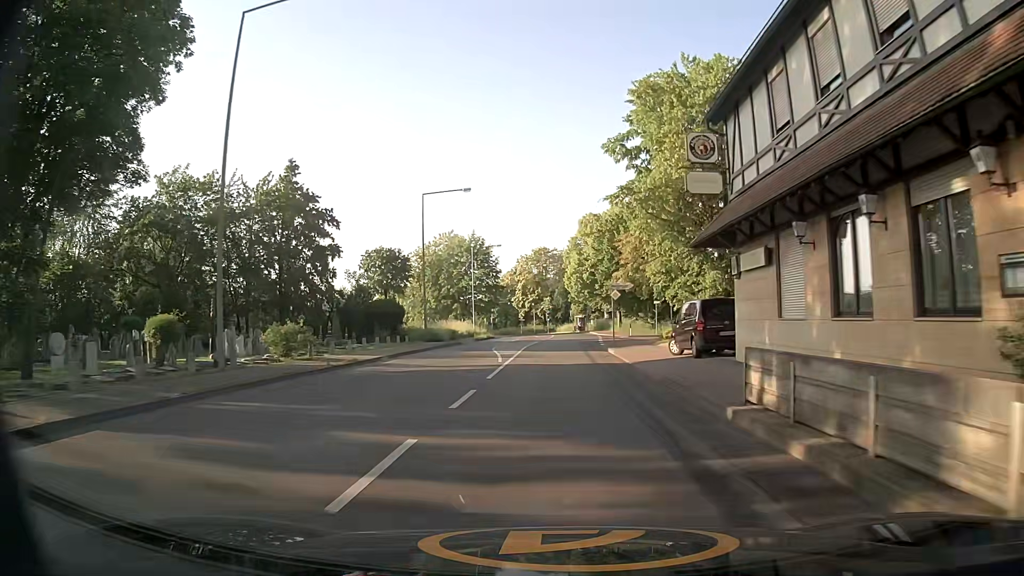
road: tertiary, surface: asphalt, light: Day
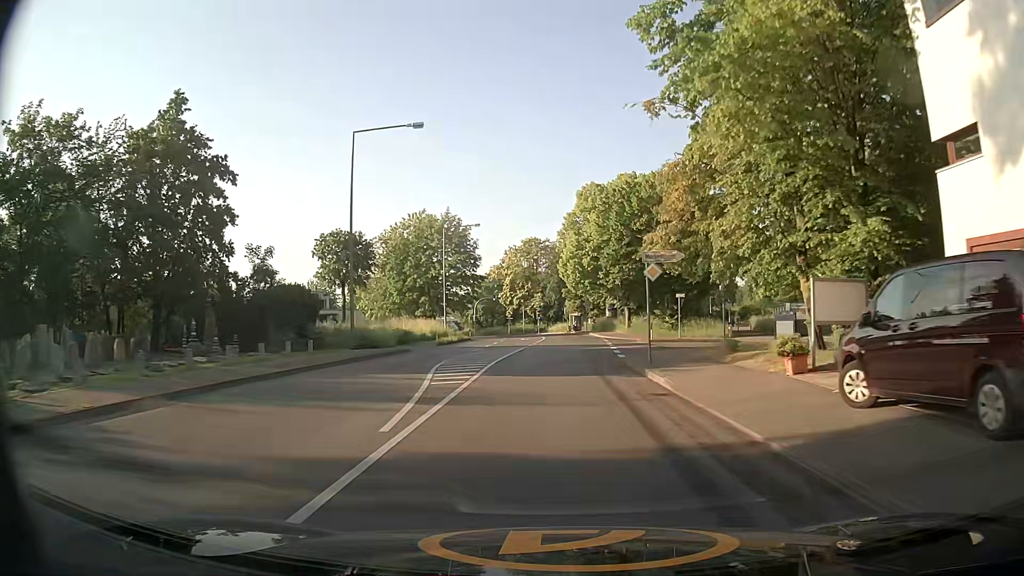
(+0.1, +15.6) m; +1°
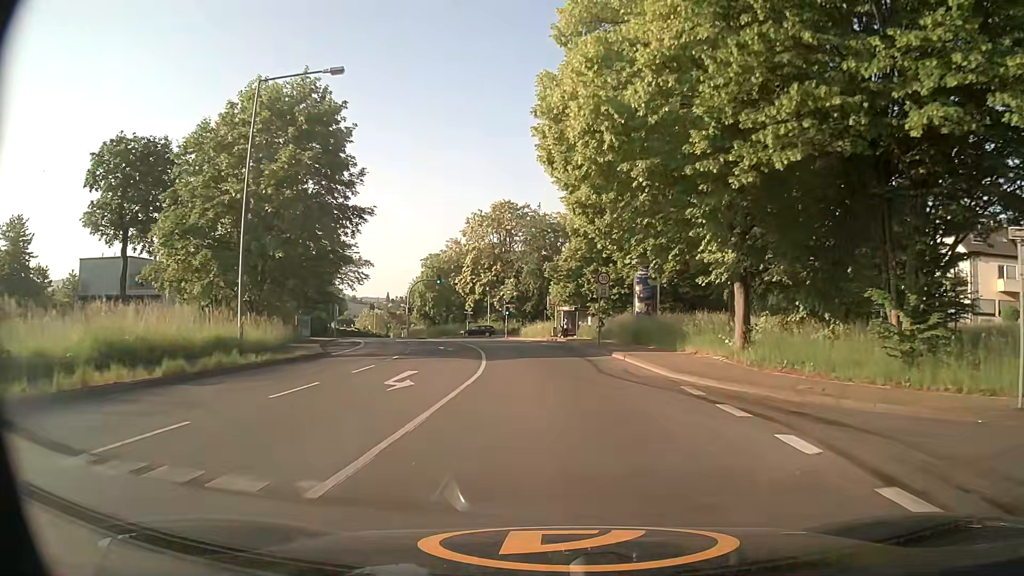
(+0.5, +39.4) m; +1°
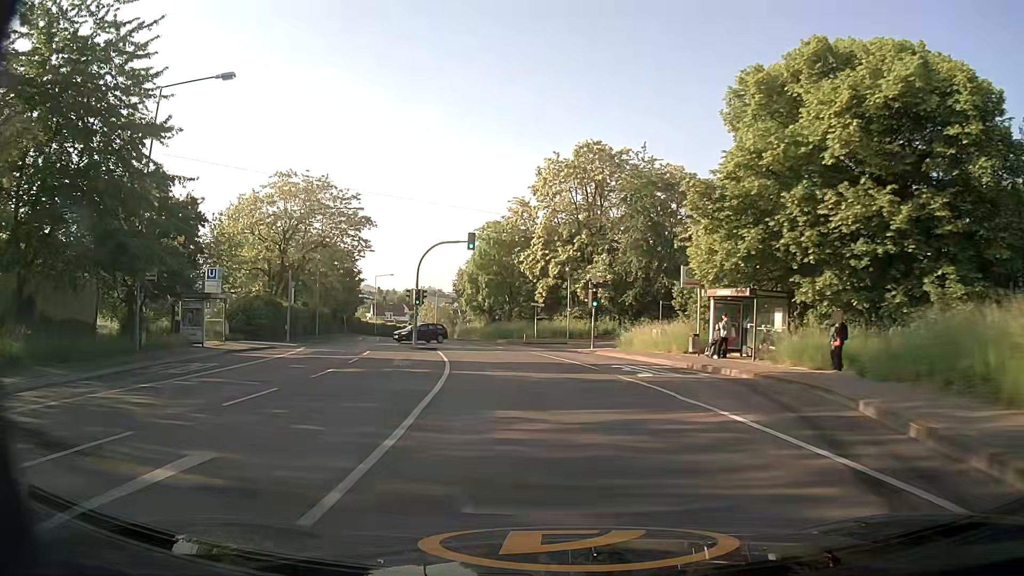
(-1.5, +31.6) m; -7°
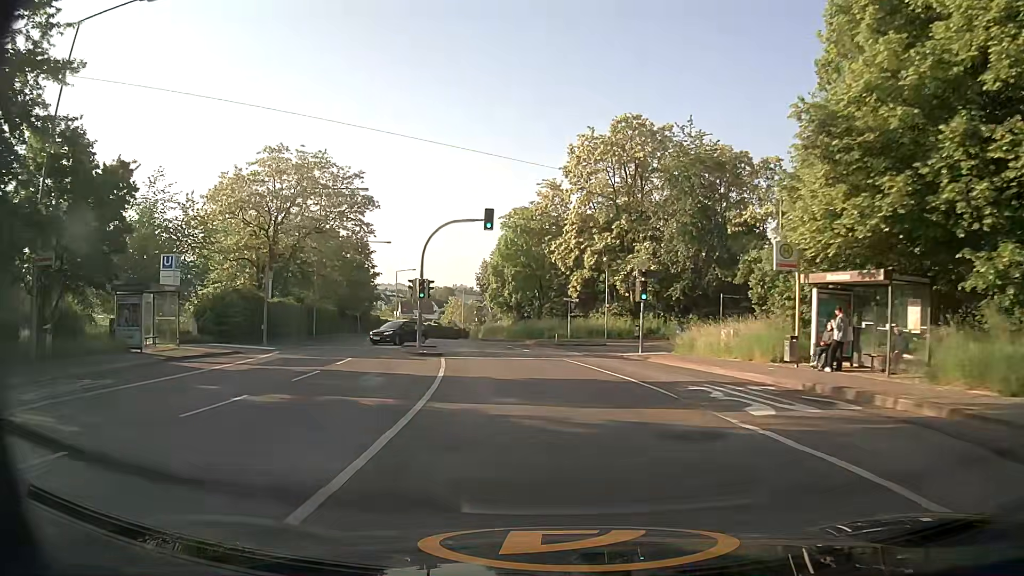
(-0.2, +7.8) m; -3°
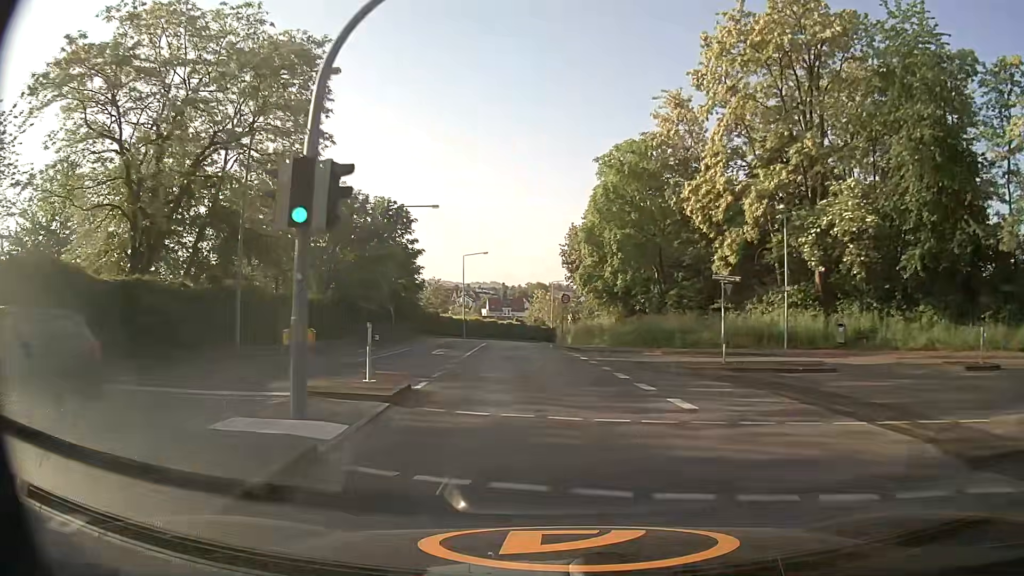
(-1.7, +23.8) m; -8°
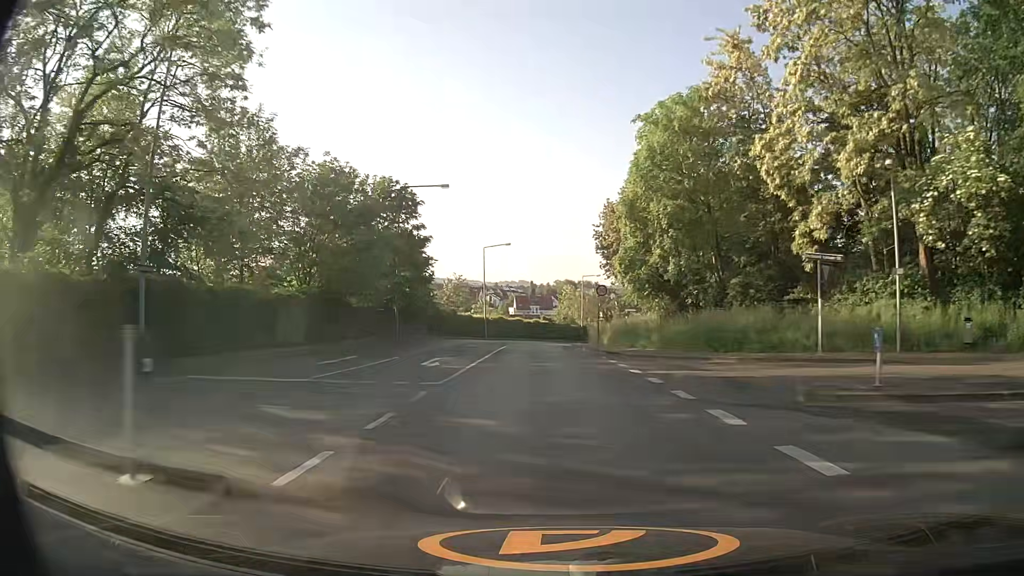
(-0.2, +8.2) m; -3°
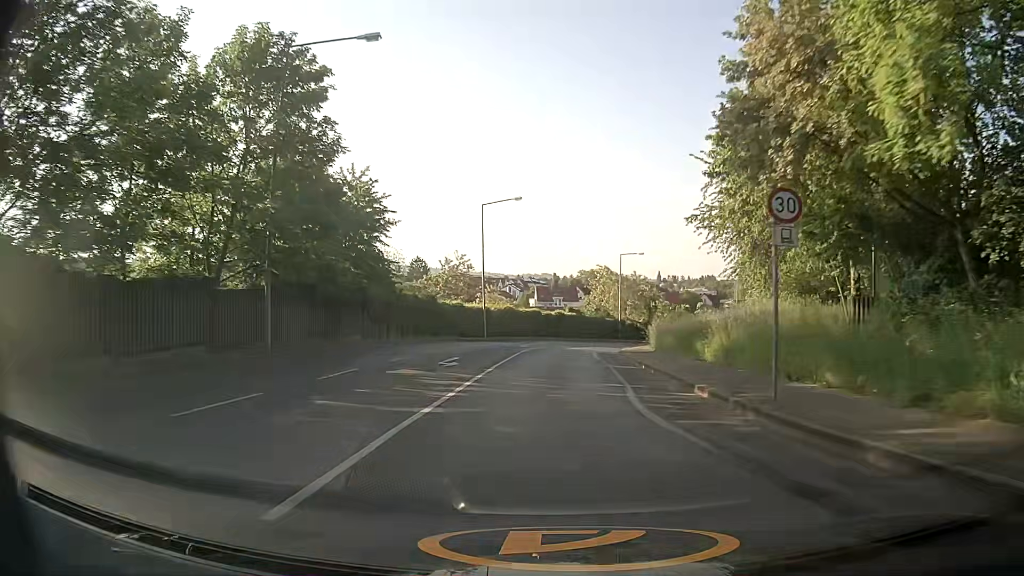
(-0.7, +24.8) m; -2°
(0, +10) (0, +20) (+1, +30) (+1, +40) (+3, +50) (+6, +59) (+10, +68) (+15, +77) (+21, +85) (+28, +93) m
